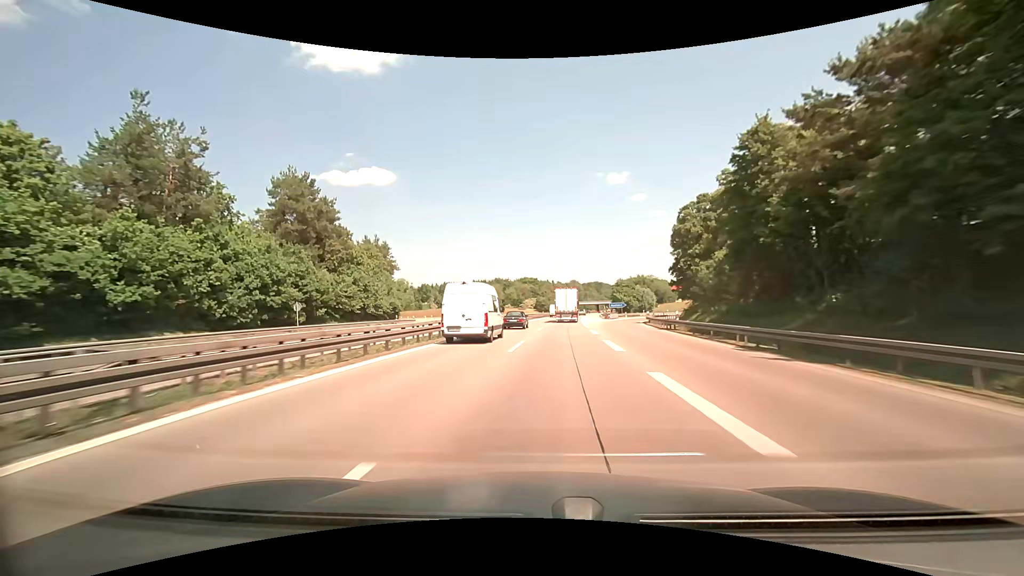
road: motorway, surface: asphalt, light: Day
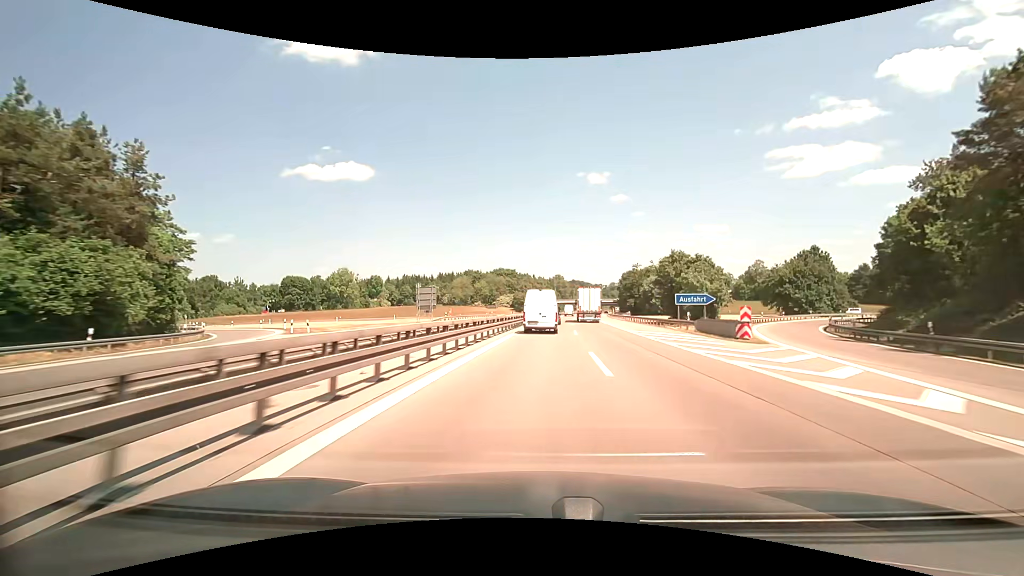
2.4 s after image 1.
(-0.2, +60.3) m; 0°
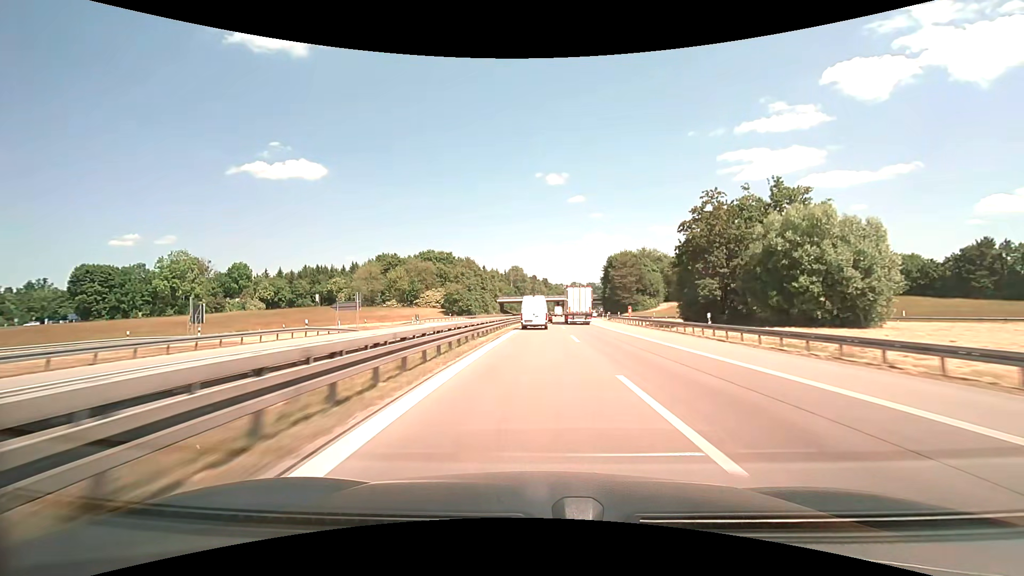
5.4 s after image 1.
(+3.4, +78.5) m; +5°
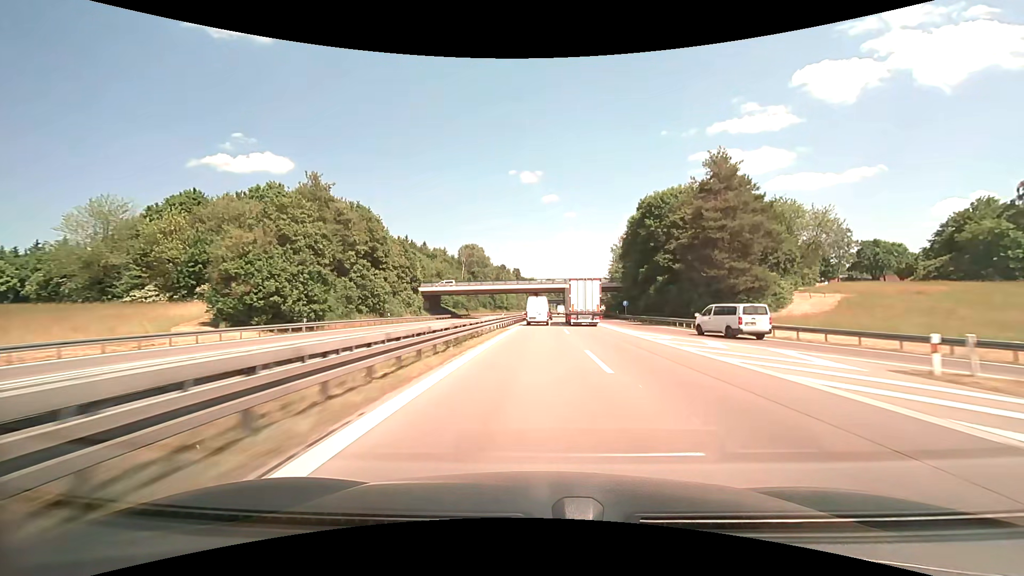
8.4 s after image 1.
(+2.9, +84.2) m; +4°
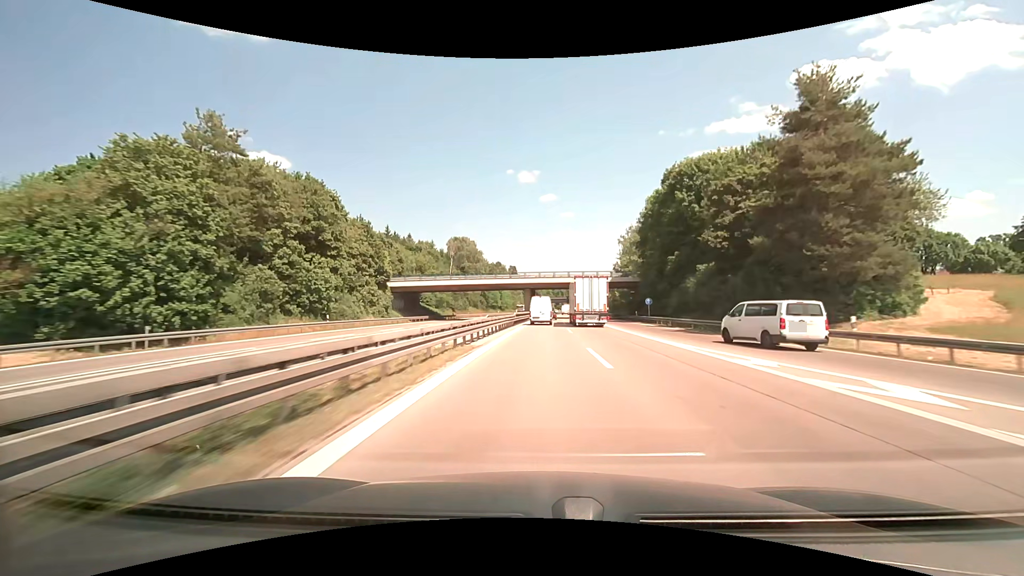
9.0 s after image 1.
(+0.1, +17.4) m; +1°
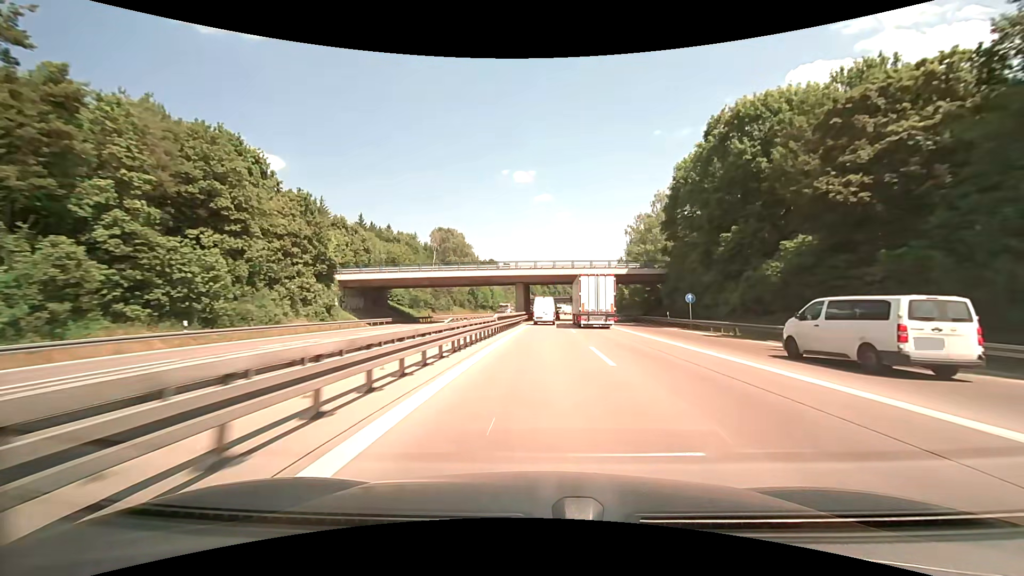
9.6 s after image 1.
(+0.1, +17.5) m; 0°
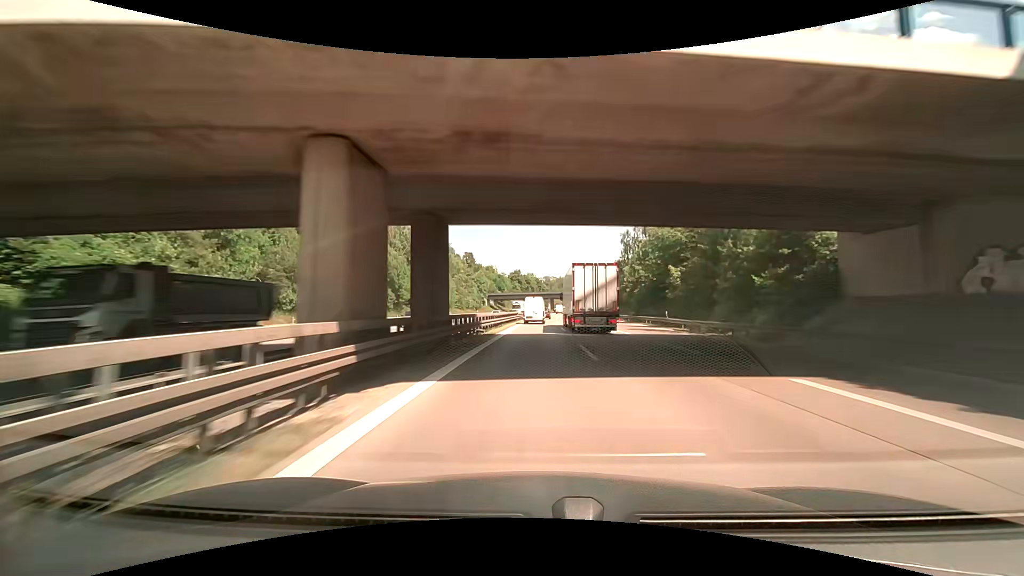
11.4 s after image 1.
(+0.8, +52.8) m; +1°
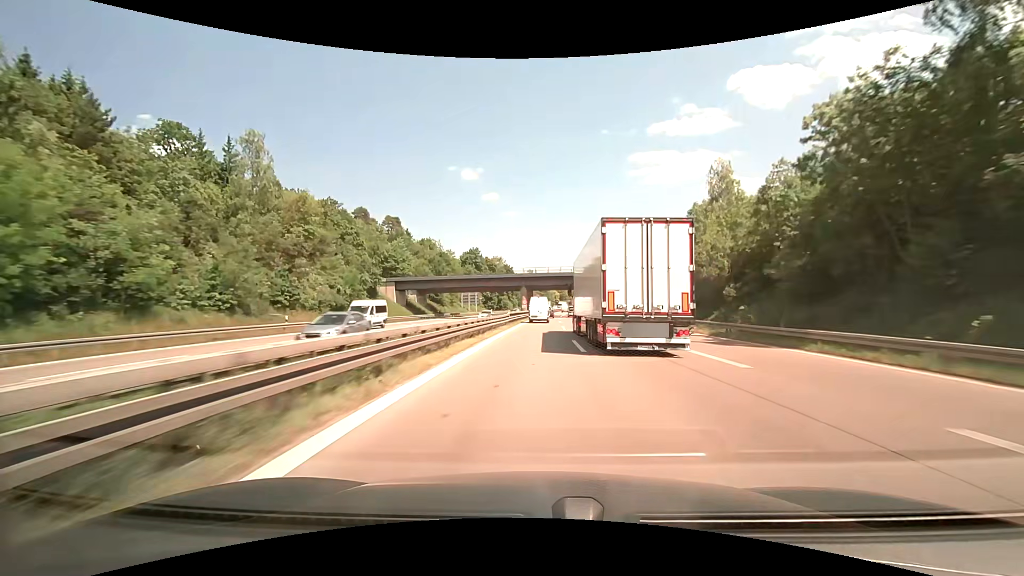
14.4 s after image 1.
(+0.9, +88.1) m; +2°
